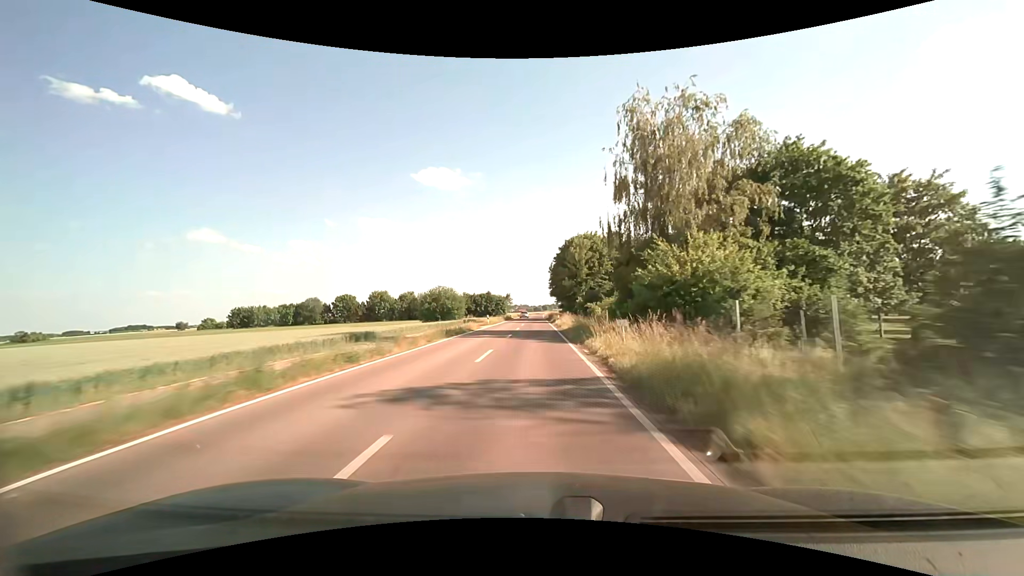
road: tertiary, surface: asphalt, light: Day
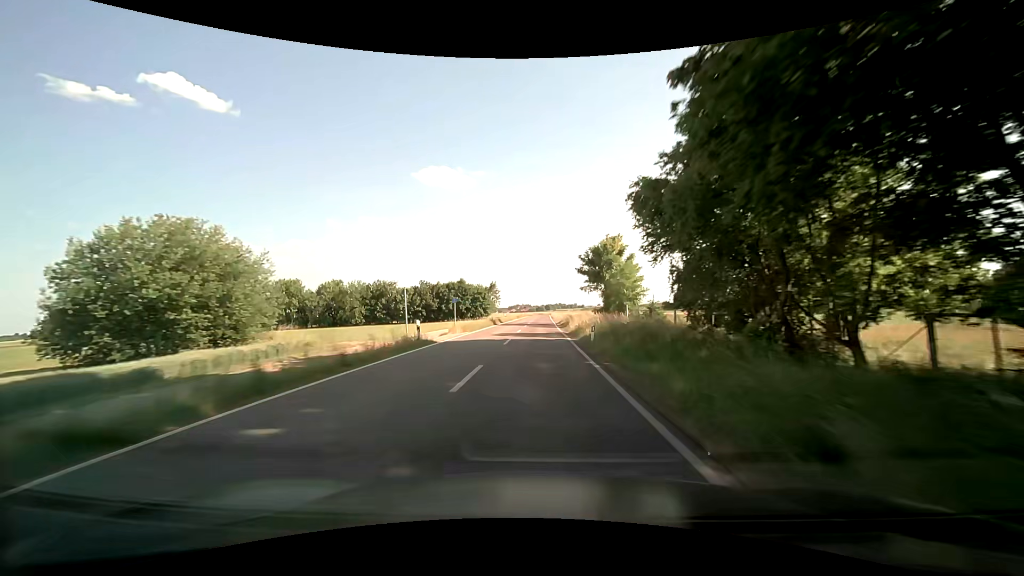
(-0.1, +76.7) m; -1°
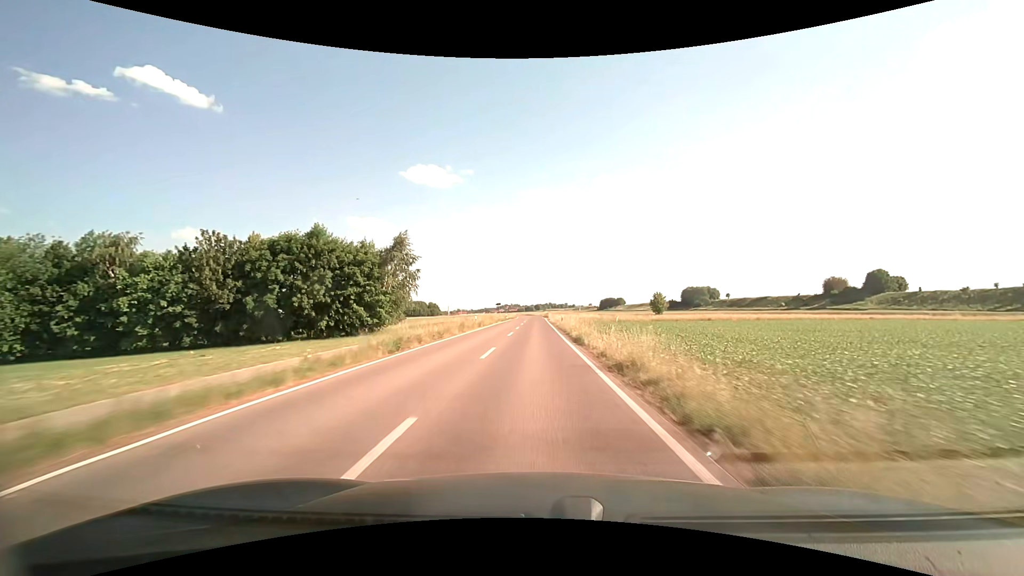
(+1.0, +77.5) m; +1°
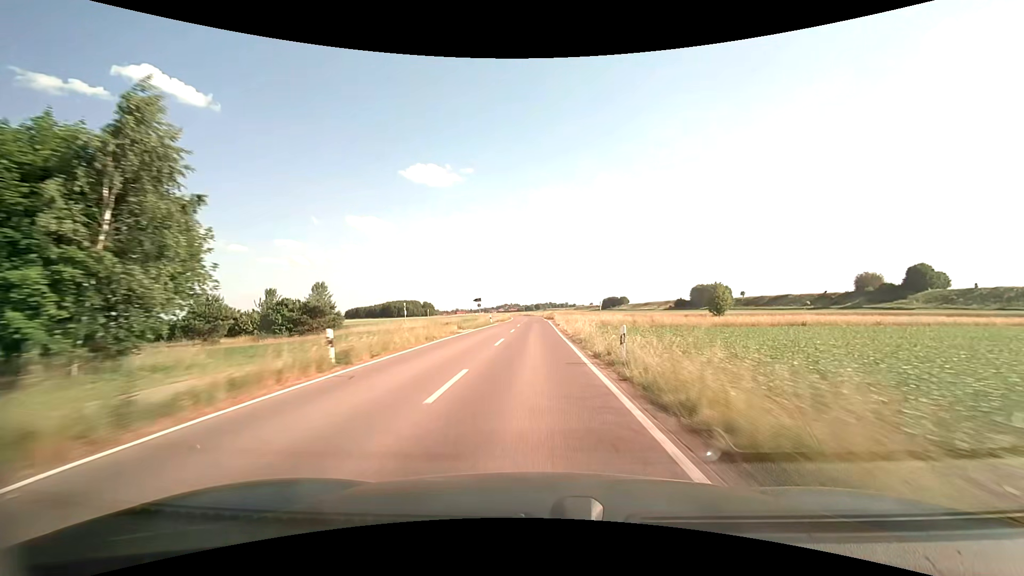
(0.0, +30.9) m; 0°
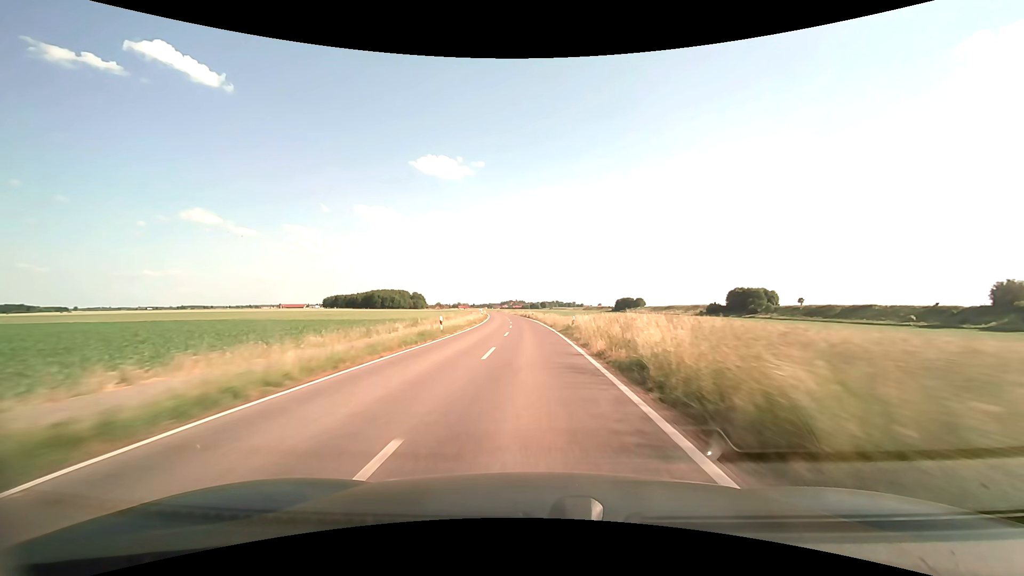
(-0.6, +77.5) m; -1°
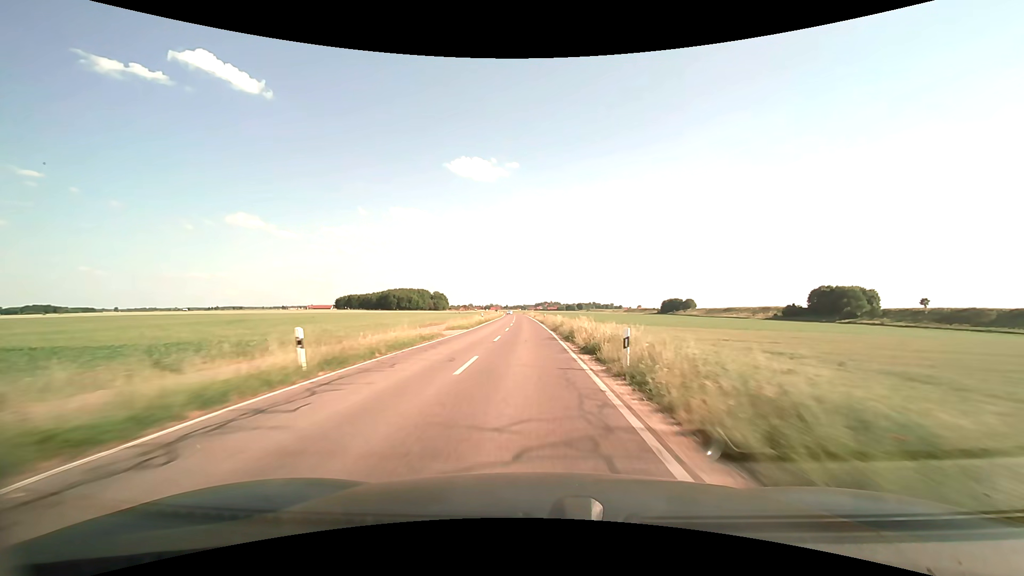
(-1.8, +62.2) m; -4°
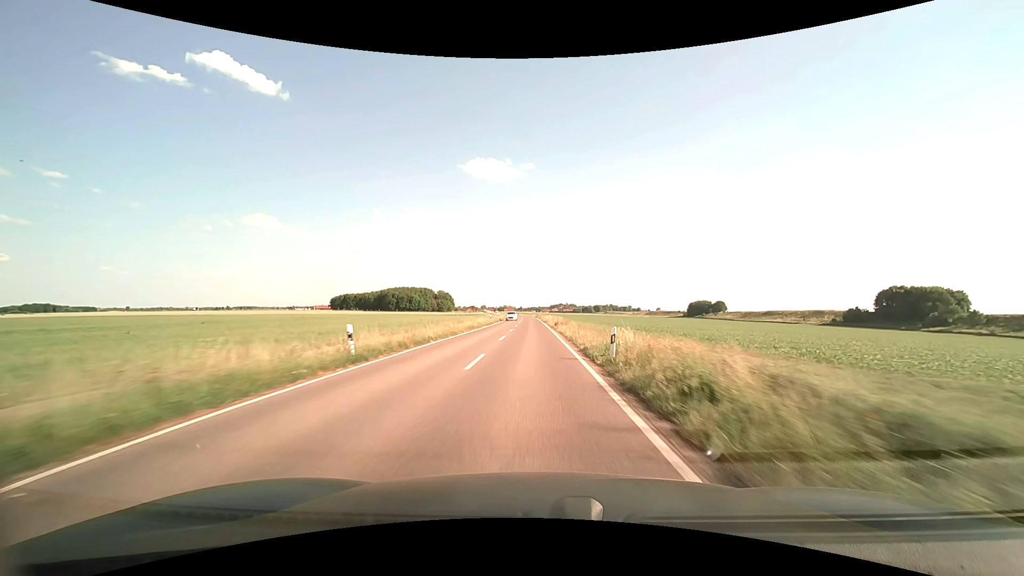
(-0.8, +46.8) m; -2°
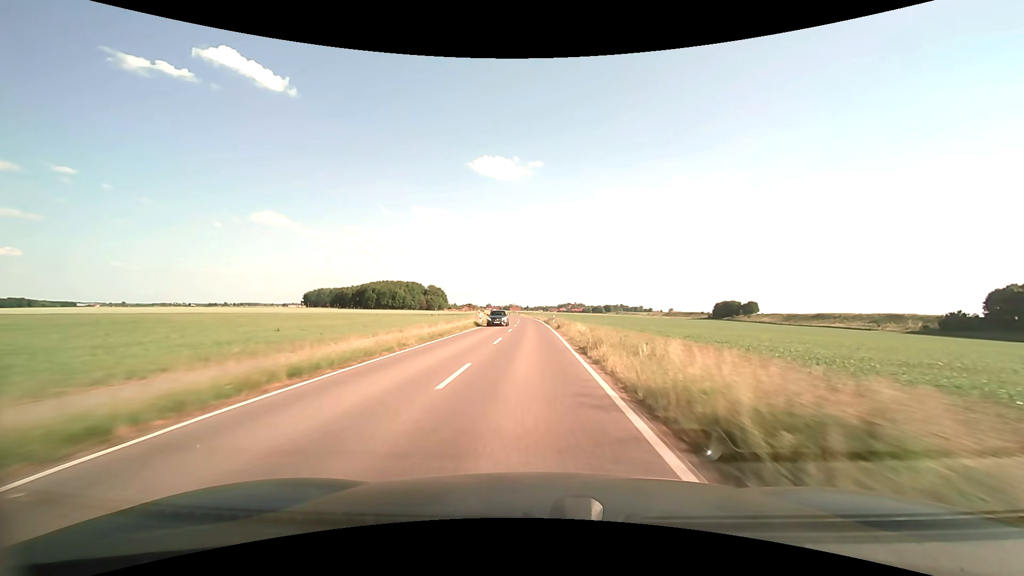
(-0.5, +62.7) m; -1°
(0, +10) (0, +20) (0, +30) (0, +40) (0, +50) (0, +60) (-1, +70) (-1, +80) (-2, +90) (-2, +100) m
